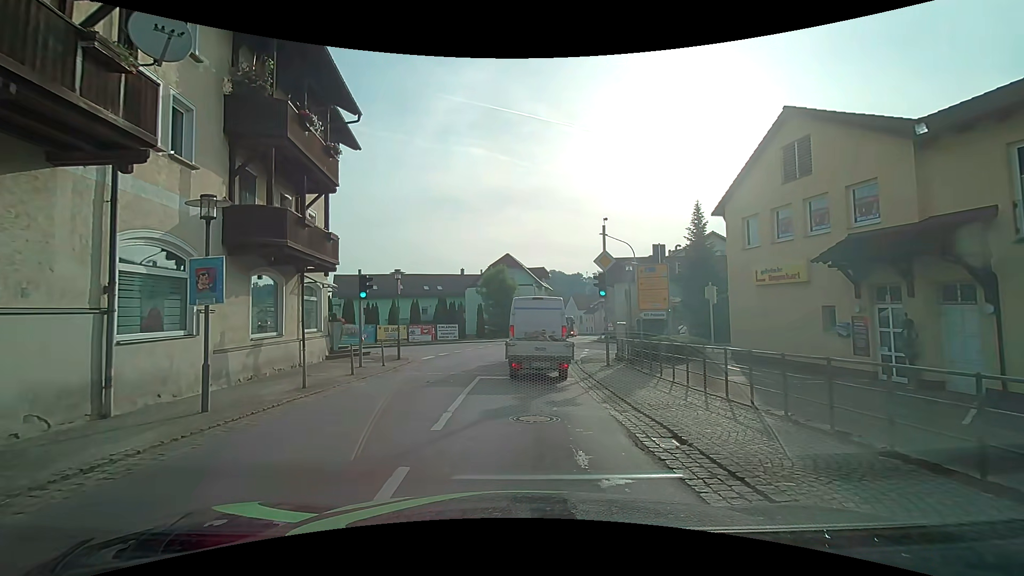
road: secondary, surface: asphalt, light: Day
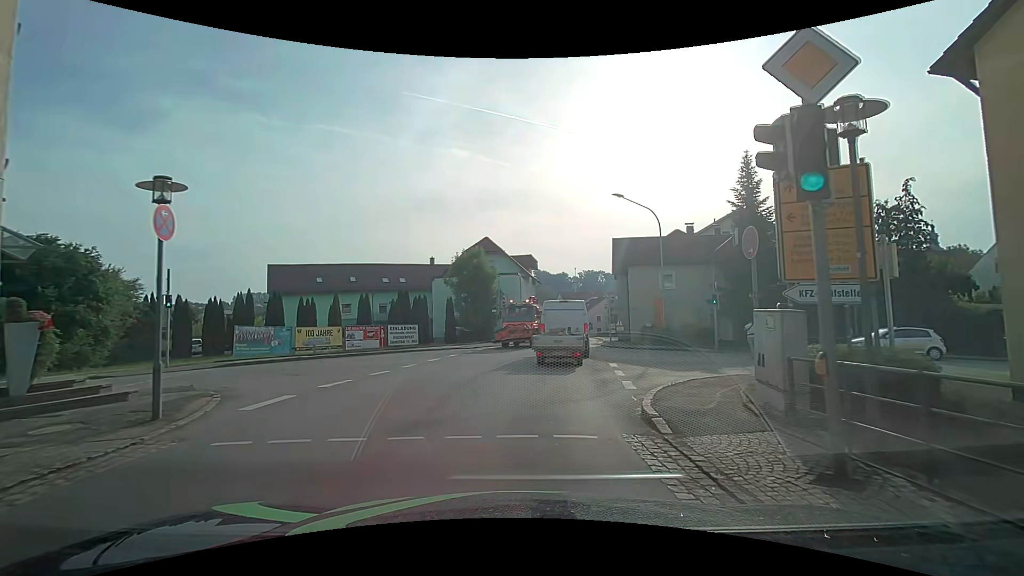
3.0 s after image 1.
(+0.4, +13.8) m; +2°
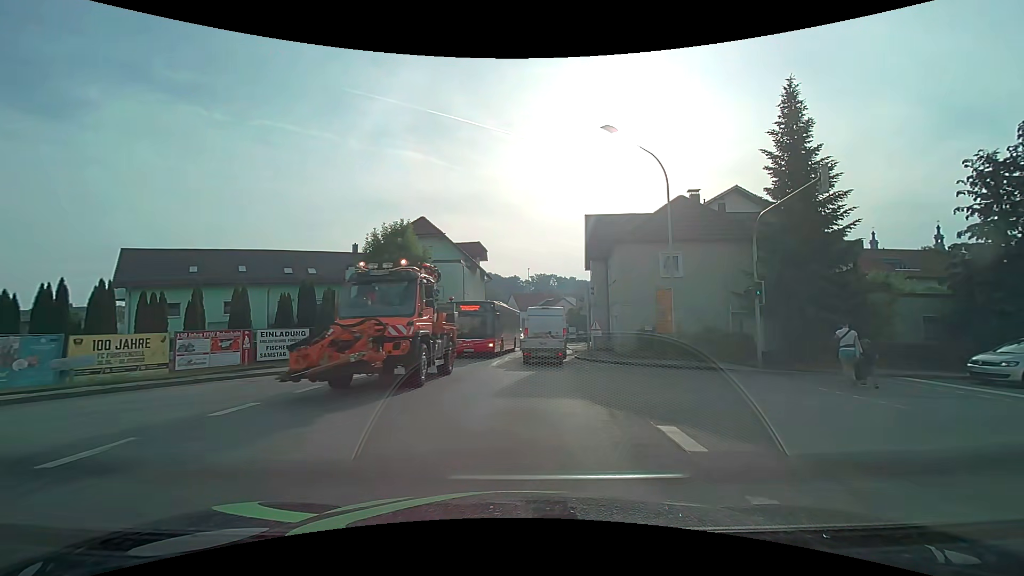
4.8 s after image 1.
(+0.5, +11.9) m; +5°
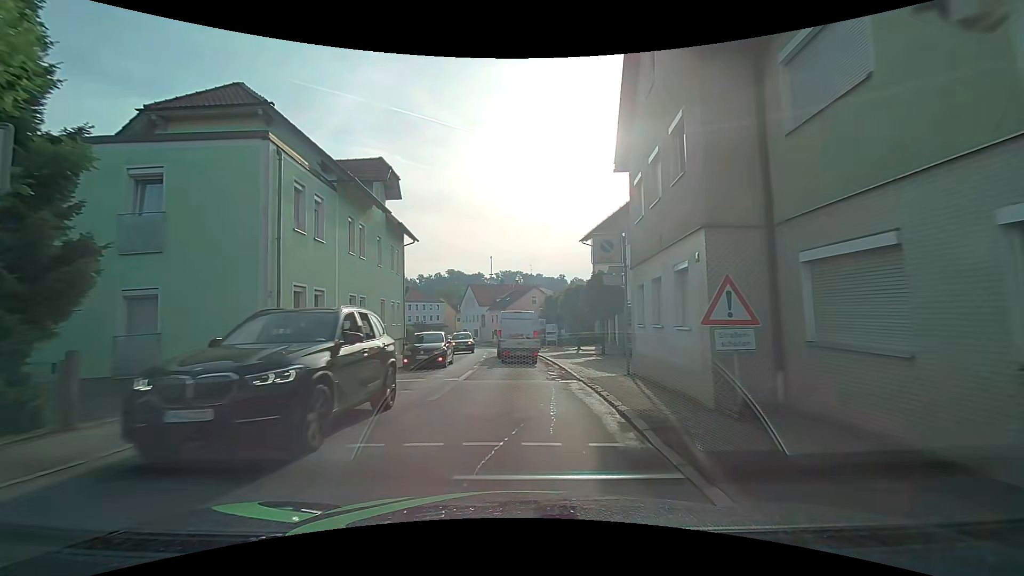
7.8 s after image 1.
(+1.4, +24.3) m; +6°
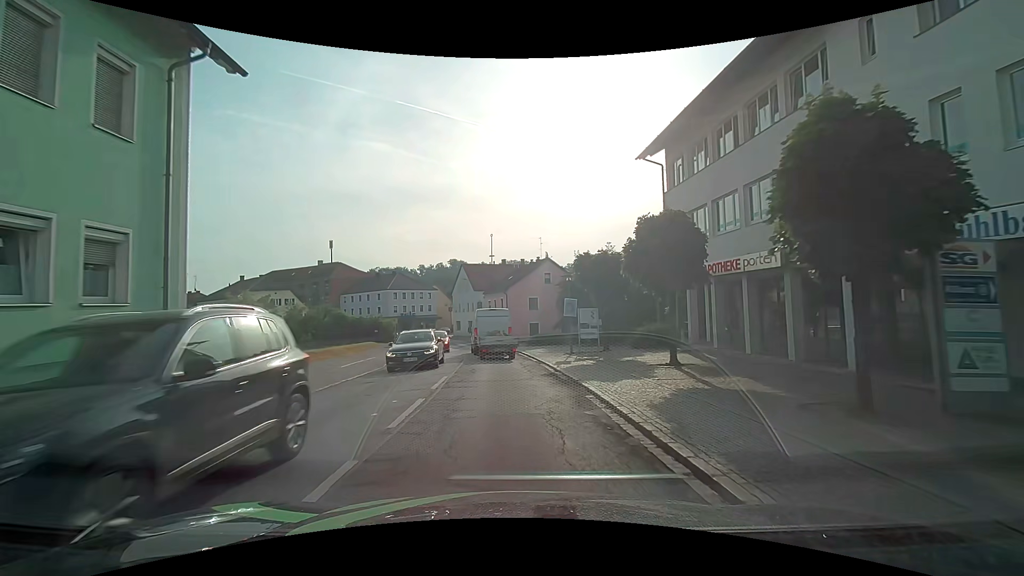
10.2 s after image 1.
(-0.4, +21.5) m; -1°
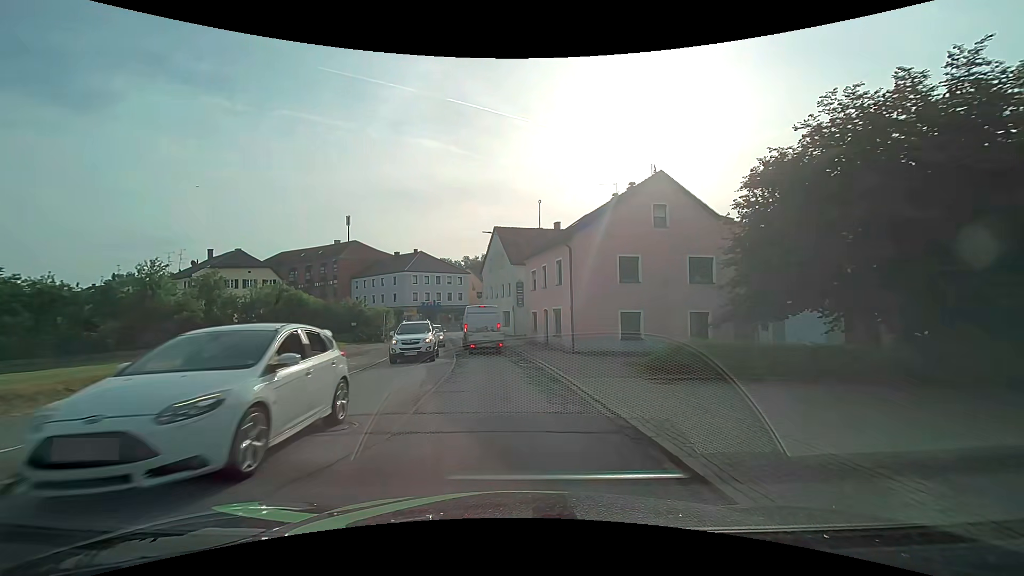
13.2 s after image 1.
(-1.4, +26.7) m; -7°
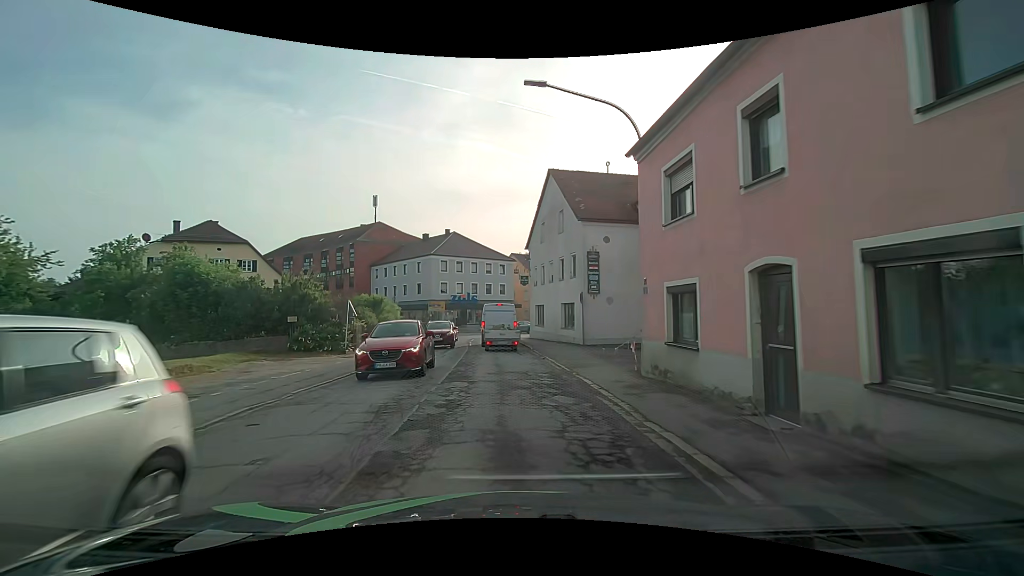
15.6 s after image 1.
(-0.8, +20.2) m; -6°
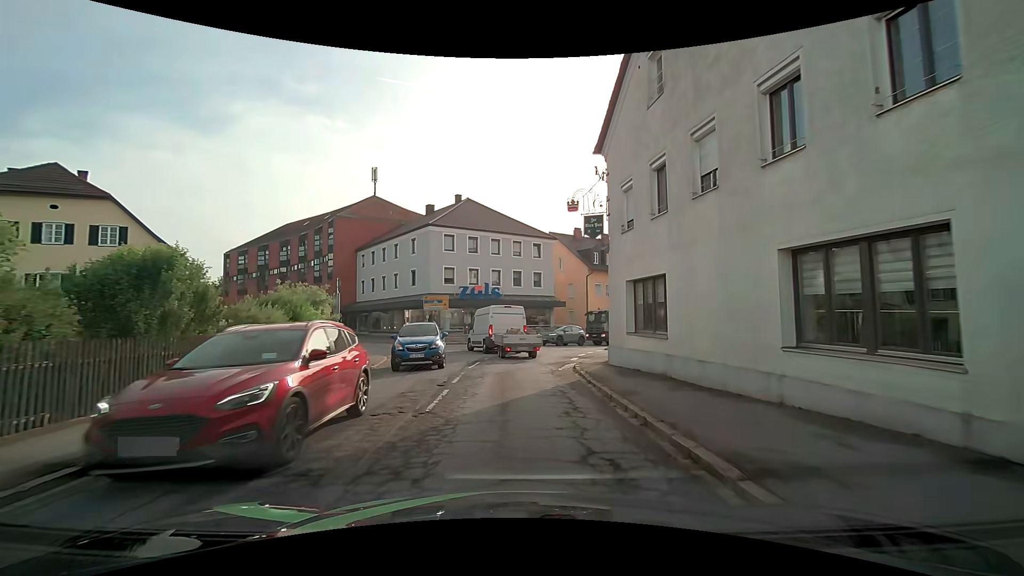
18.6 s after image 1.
(-0.6, +23.1) m; -4°
(0, +10) (0, +20) (+1, +30) (+6, +38) (+14, +45) (+22, +51) (+29, +57) (+37, +64) (+45, +70) (+53, +76) m
